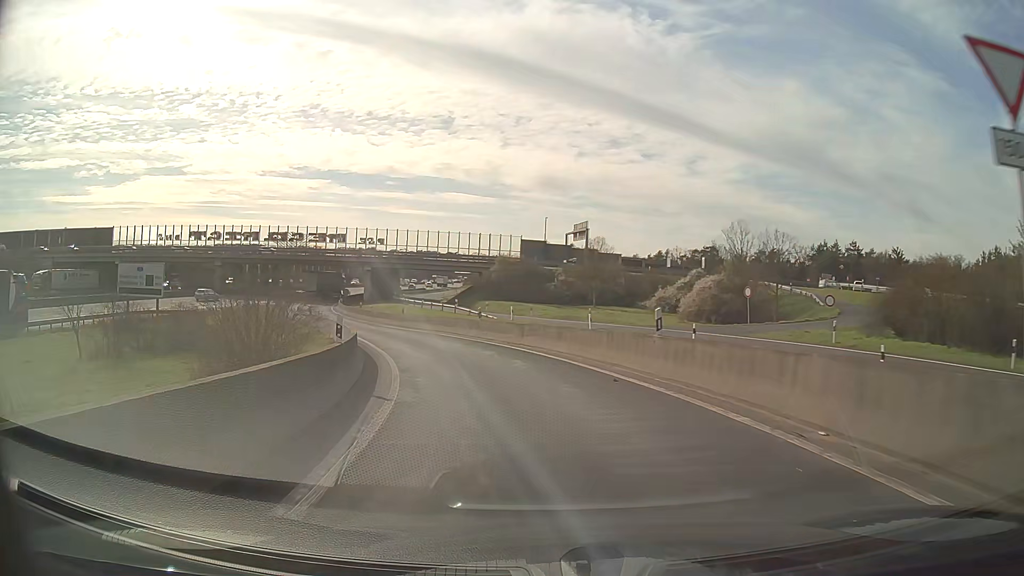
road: motorway_link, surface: asphalt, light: Day
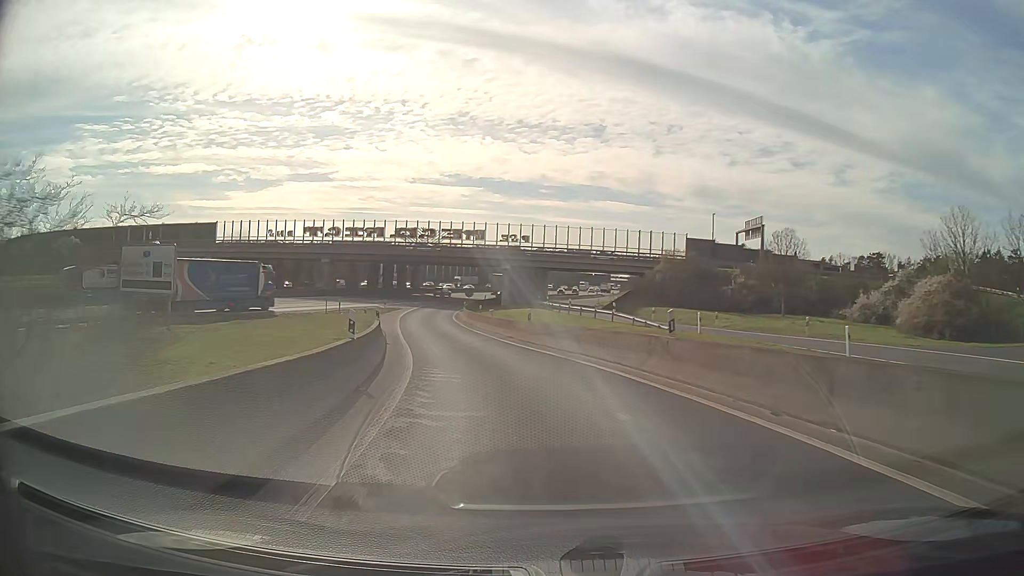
(-1.9, +16.9) m; -13°
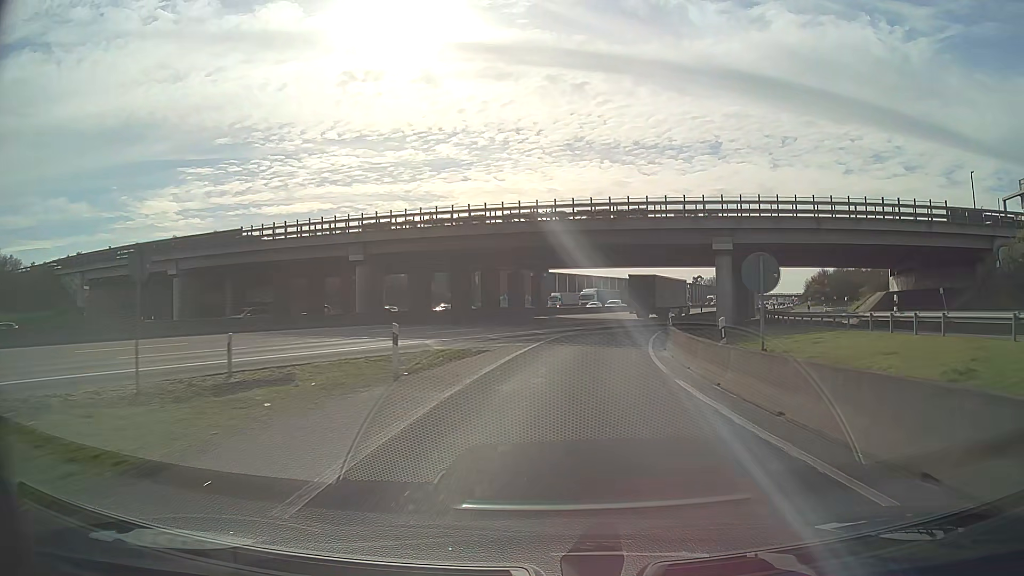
(-7.7, +44.4) m; -11°
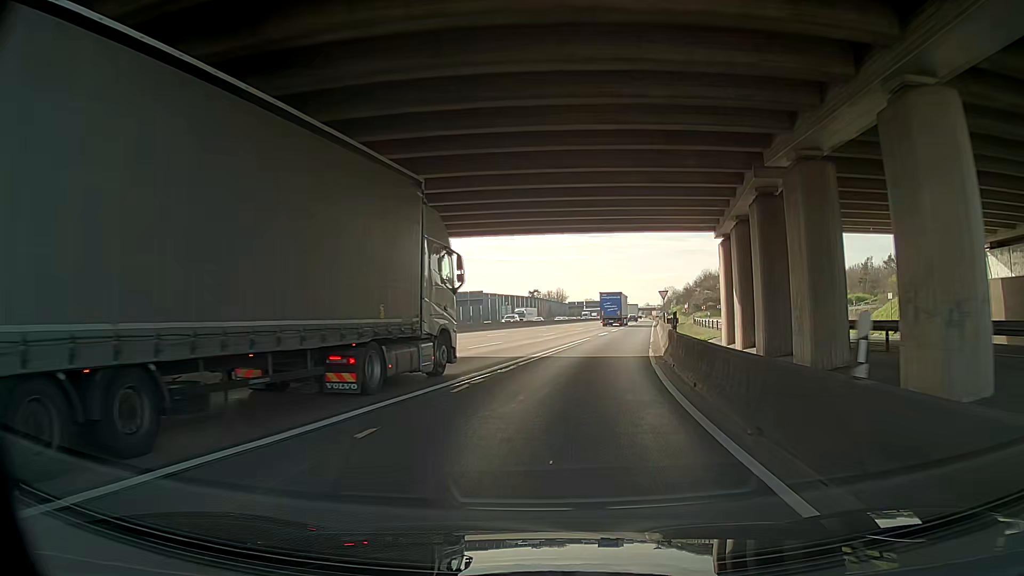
(+4.5, +39.1) m; +14°
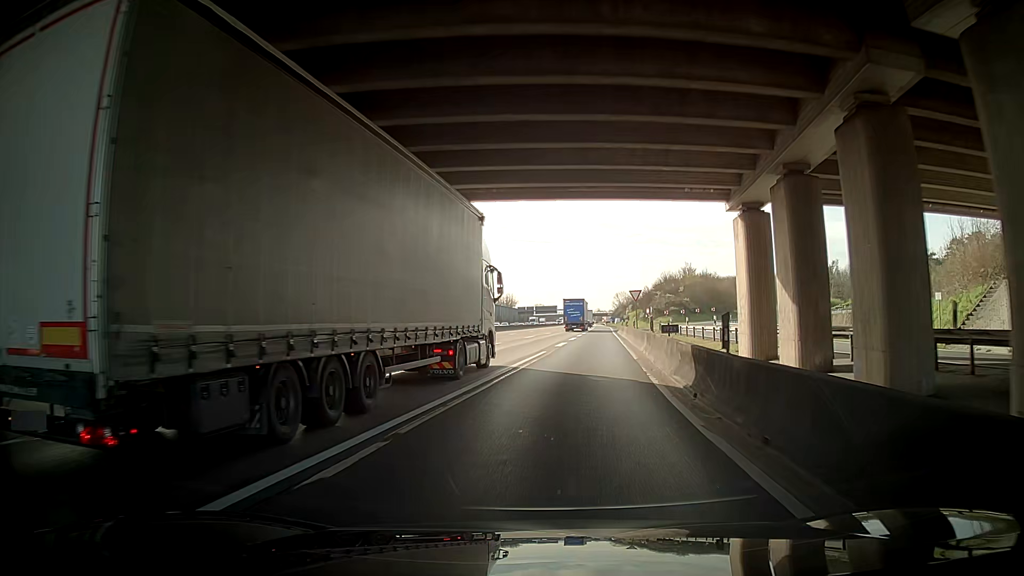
(+0.3, +10.2) m; +3°
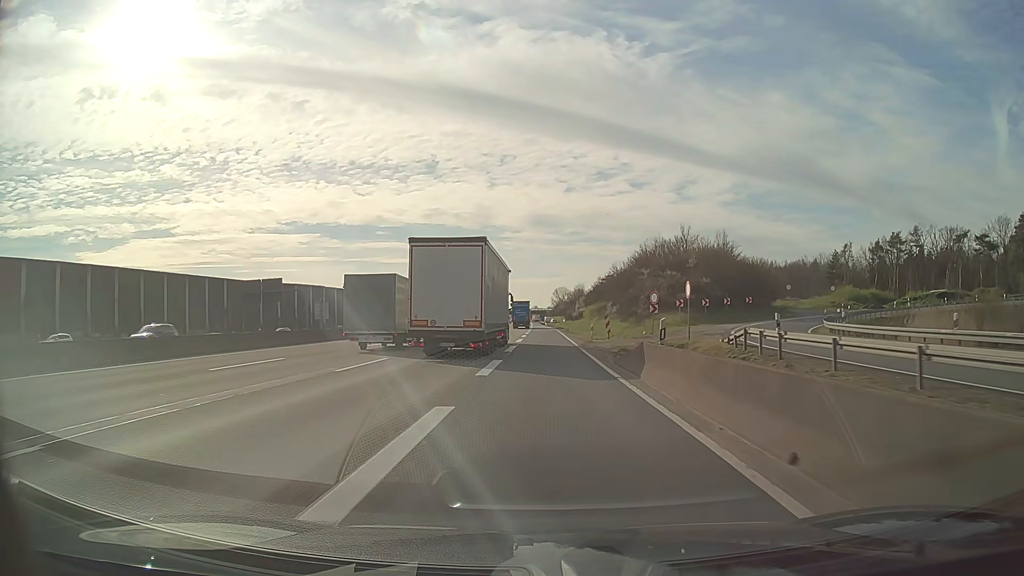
(+4.9, +54.3) m; +7°
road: motorway
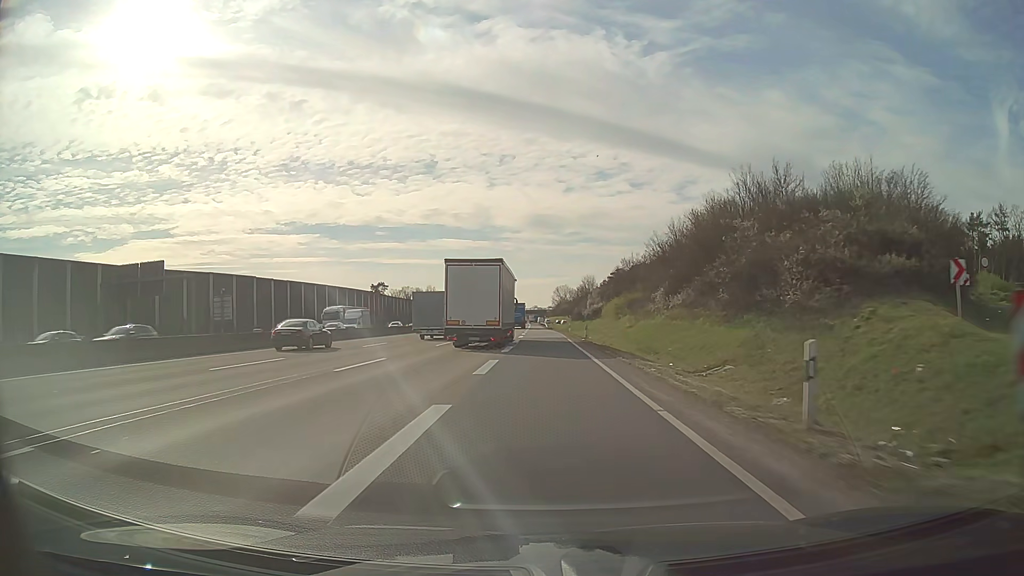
(+0.1, +36.4) m; 0°
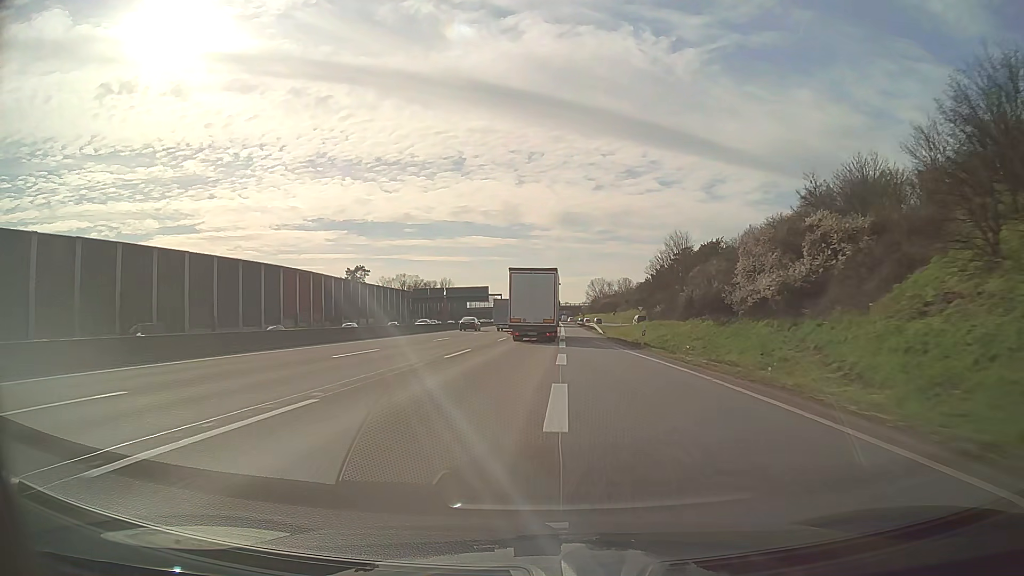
(-1.8, +67.0) m; -3°
(0, +10) (0, +20) (0, +30) (0, +40) (0, +50) (0, +60) (+1, +70) (+1, +80) (+1, +90) (+1, +100) m
